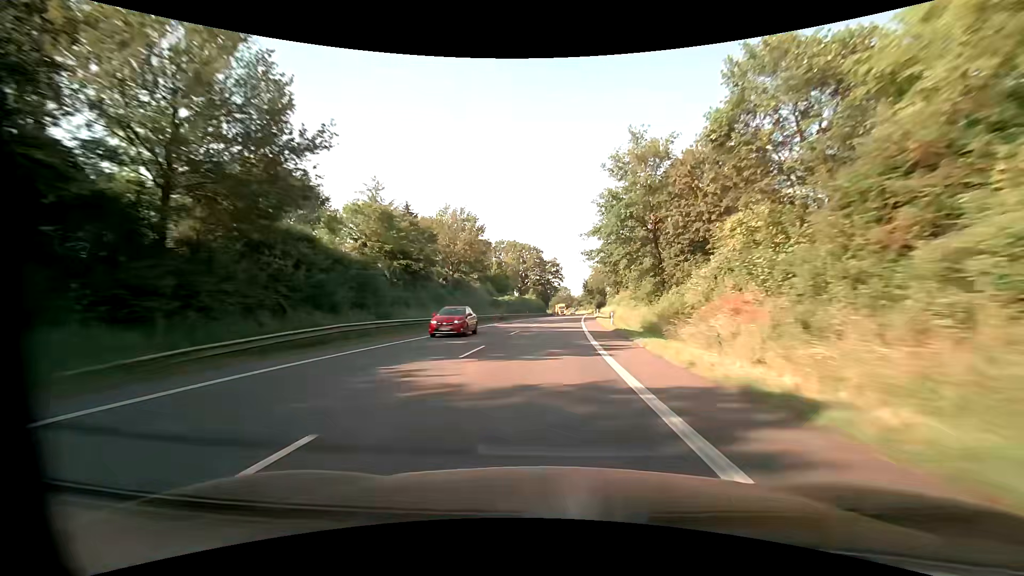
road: primary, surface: asphalt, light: Day
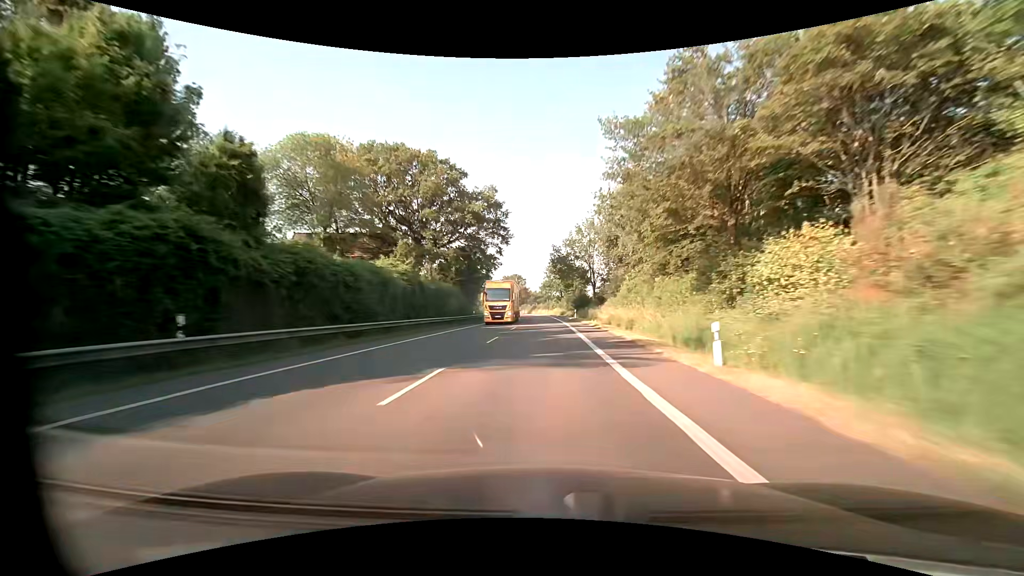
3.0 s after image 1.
(+4.1, +78.9) m; +5°
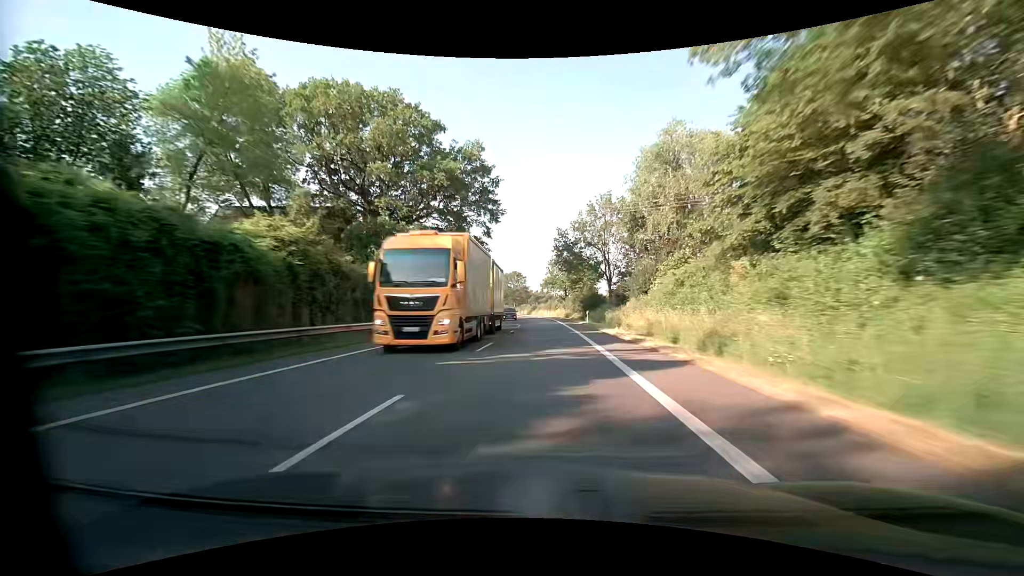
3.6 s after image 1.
(0.0, +15.8) m; 0°
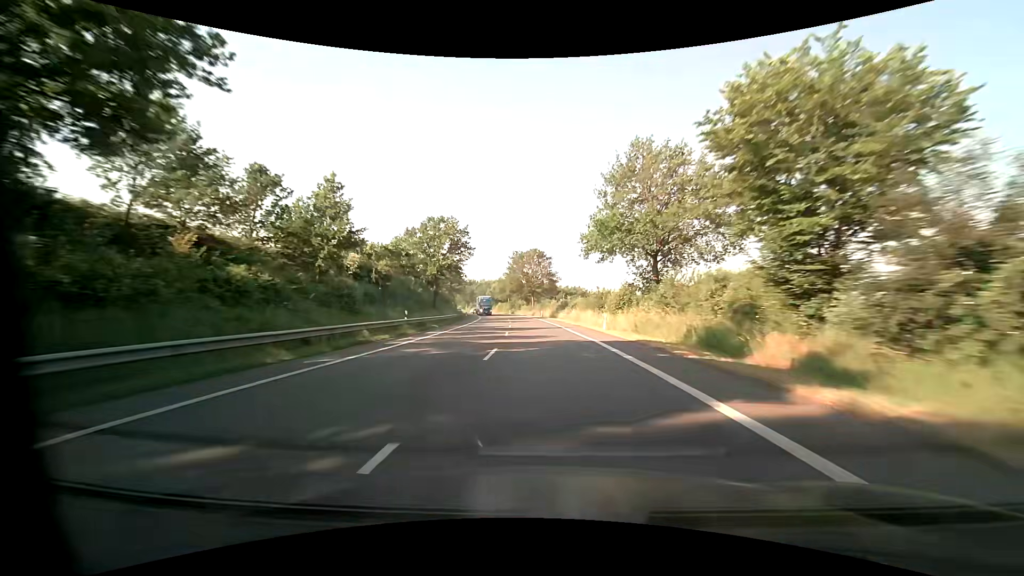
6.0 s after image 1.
(-1.0, +63.4) m; -3°
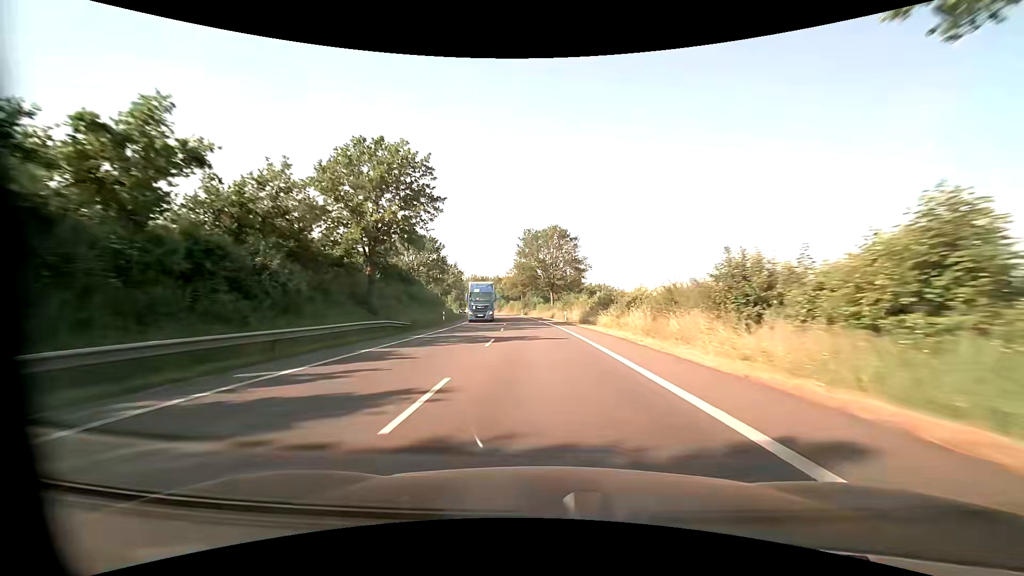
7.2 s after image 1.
(-0.8, +31.8) m; -3°
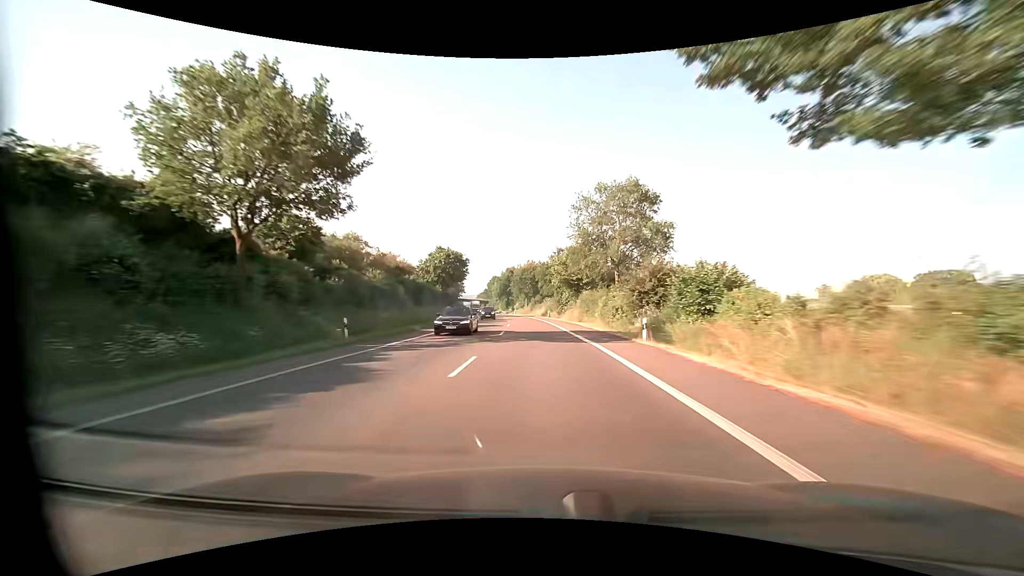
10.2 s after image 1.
(-4.7, +80.4) m; -8°
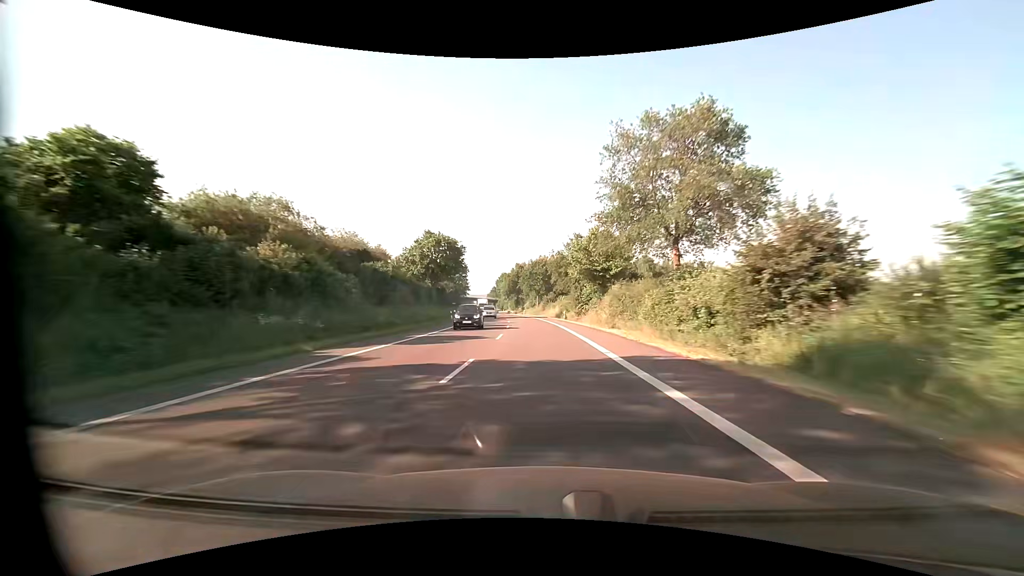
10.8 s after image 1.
(-0.2, +16.2) m; -2°
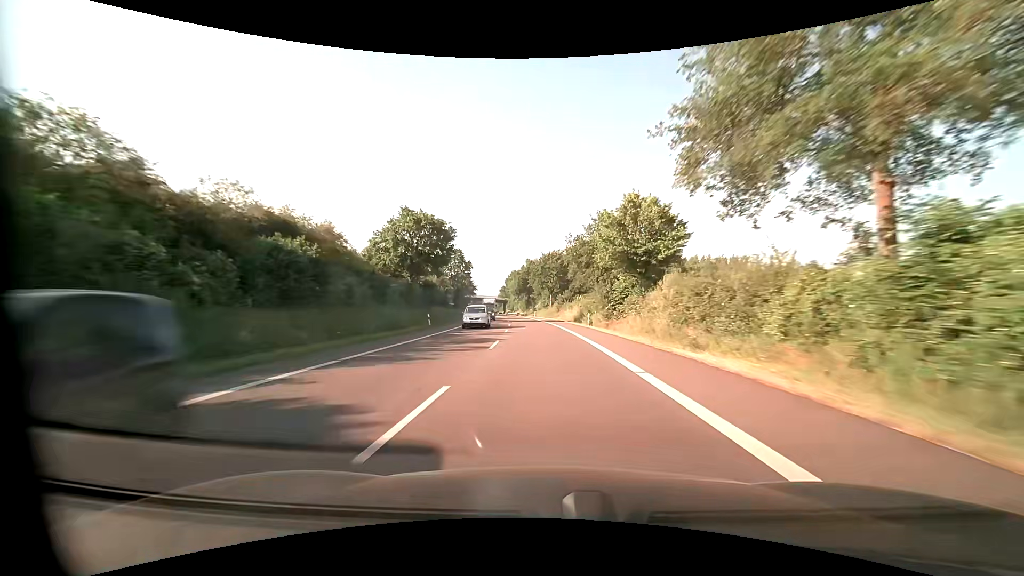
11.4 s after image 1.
(-0.2, +16.2) m; -1°
(0, +10) (0, +20) (-1, +30) (-1, +40) (-2, +50) (-3, +60) (-4, +70) (-5, +80) (-6, +90) (-8, +100) m
